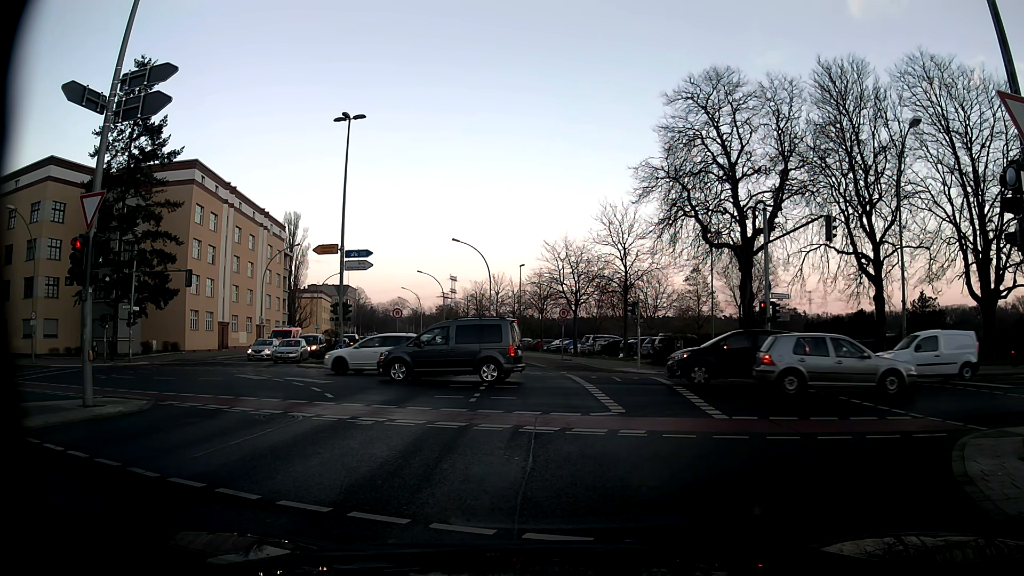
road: secondary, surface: asphalt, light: Day
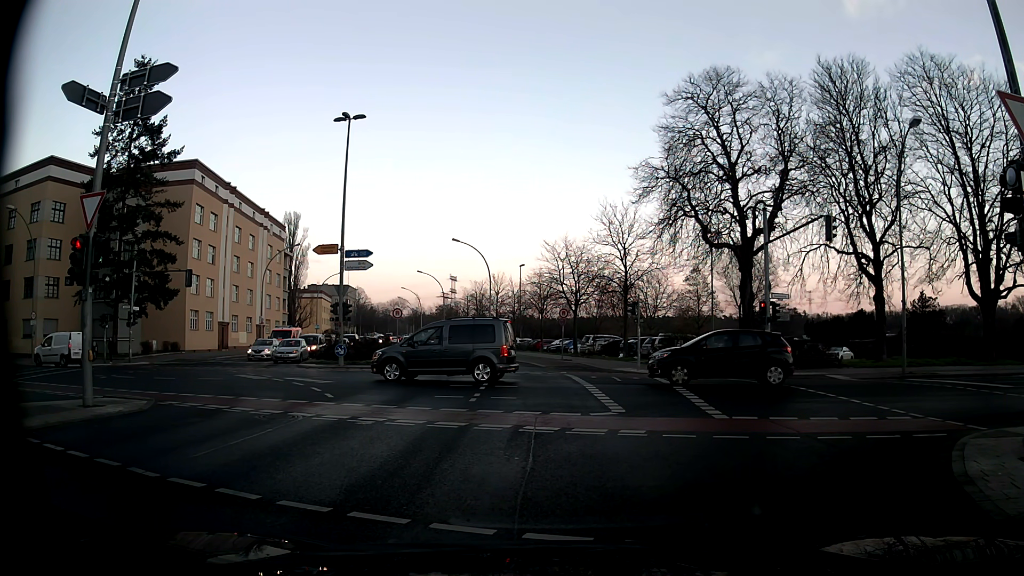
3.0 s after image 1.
(0.0, 0.0) m; 0°
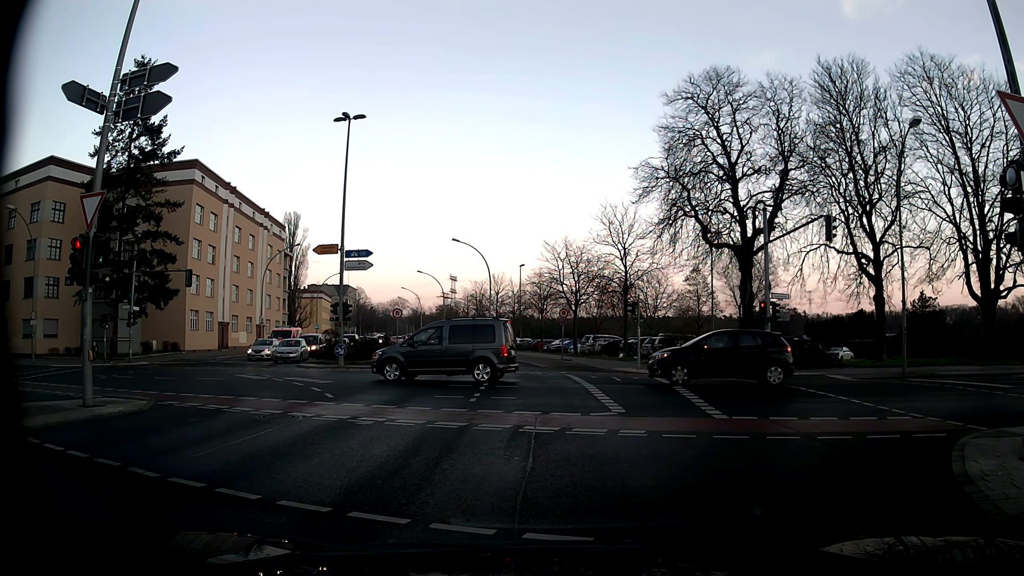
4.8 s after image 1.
(0.0, 0.0) m; 0°
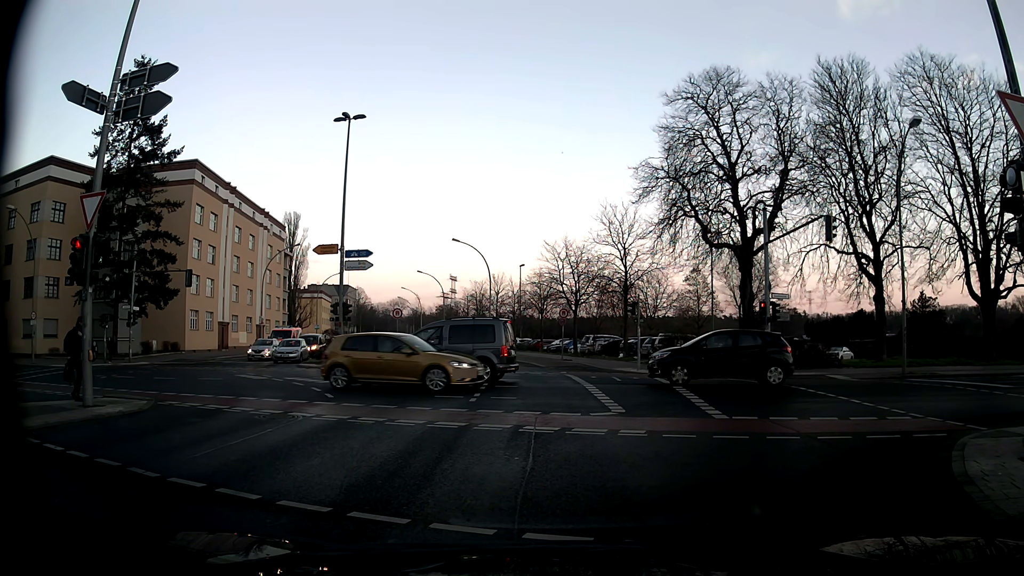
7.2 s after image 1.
(0.0, 0.0) m; 0°
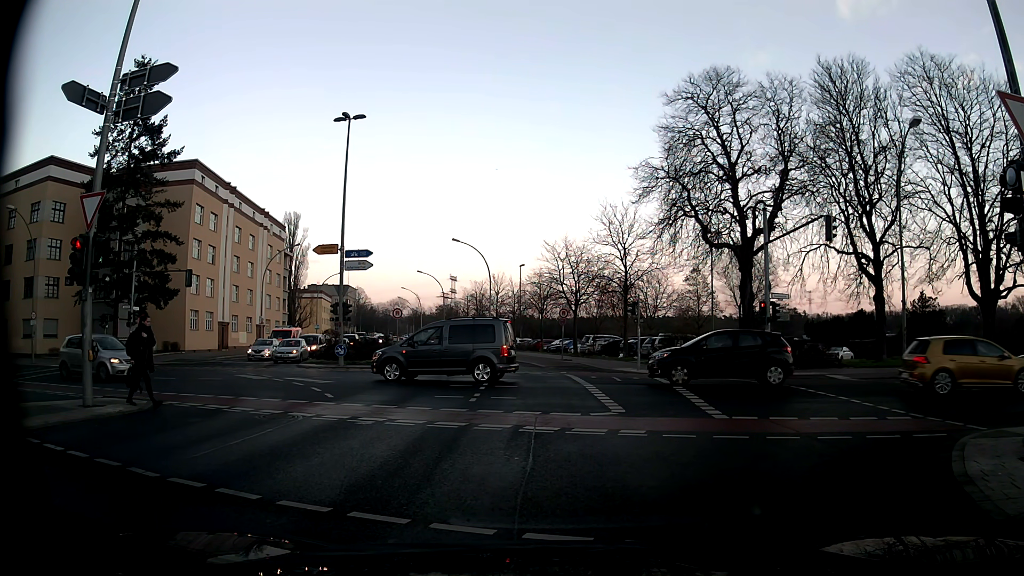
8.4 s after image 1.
(0.0, 0.0) m; 0°
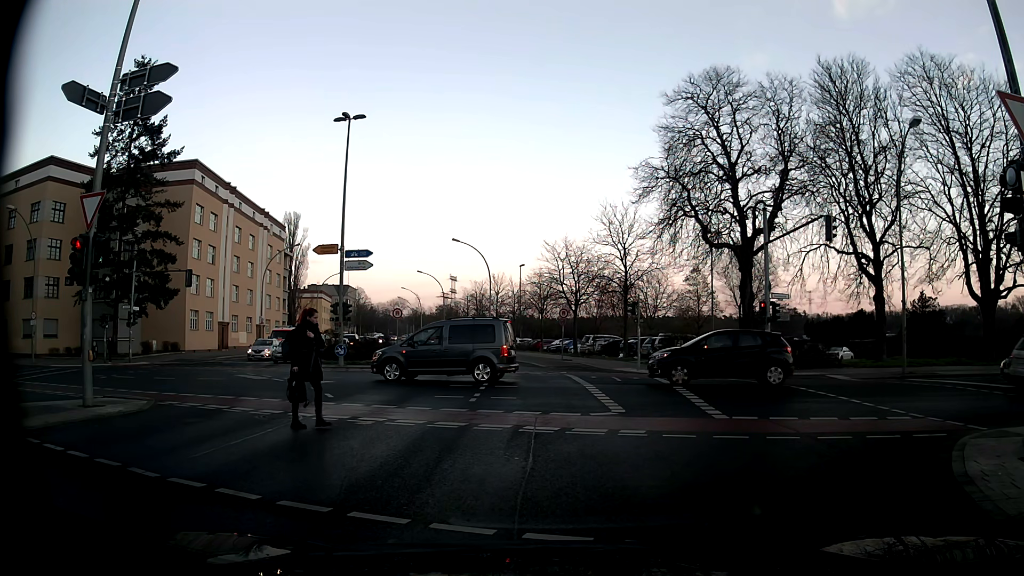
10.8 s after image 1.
(0.0, 0.0) m; 0°
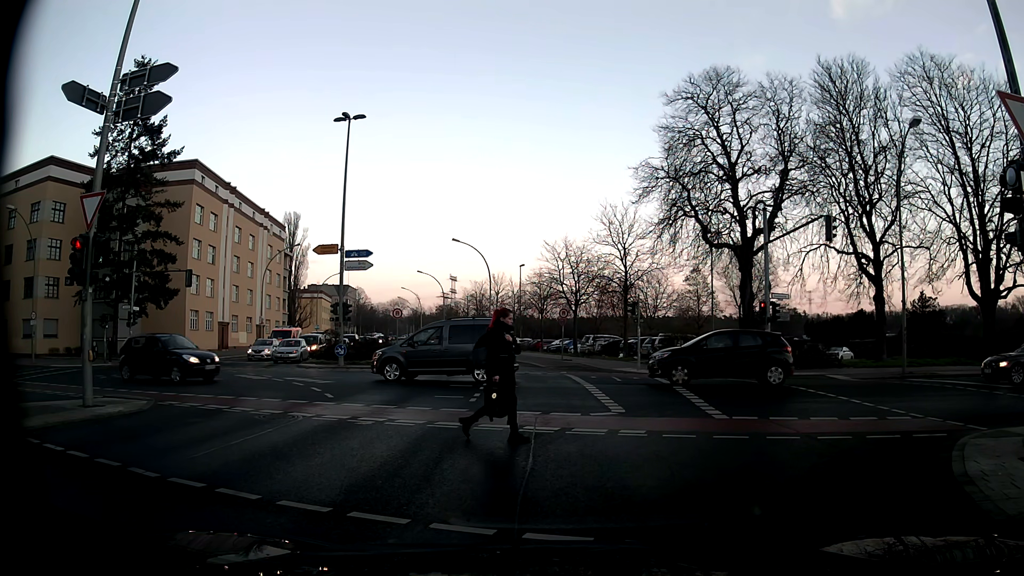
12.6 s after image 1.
(0.0, 0.0) m; 0°
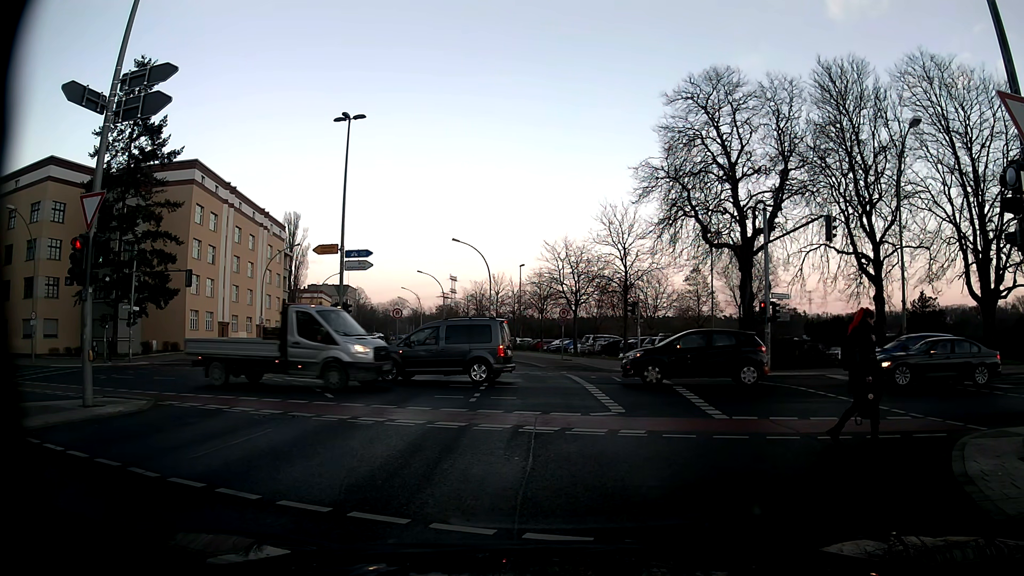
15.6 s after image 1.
(0.0, 0.0) m; 0°
